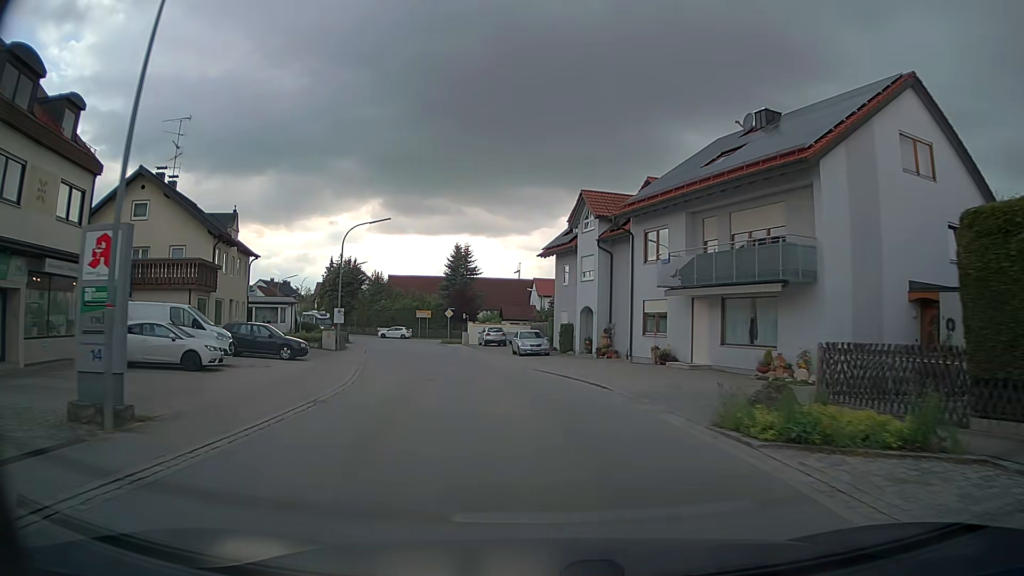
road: secondary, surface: asphalt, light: Day
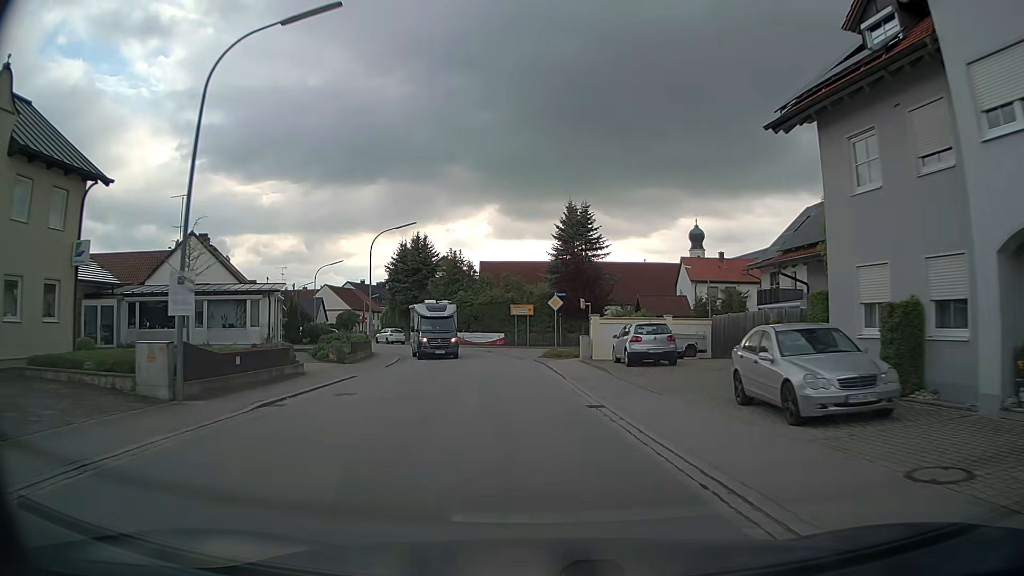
(-2.8, +28.5) m; -10°
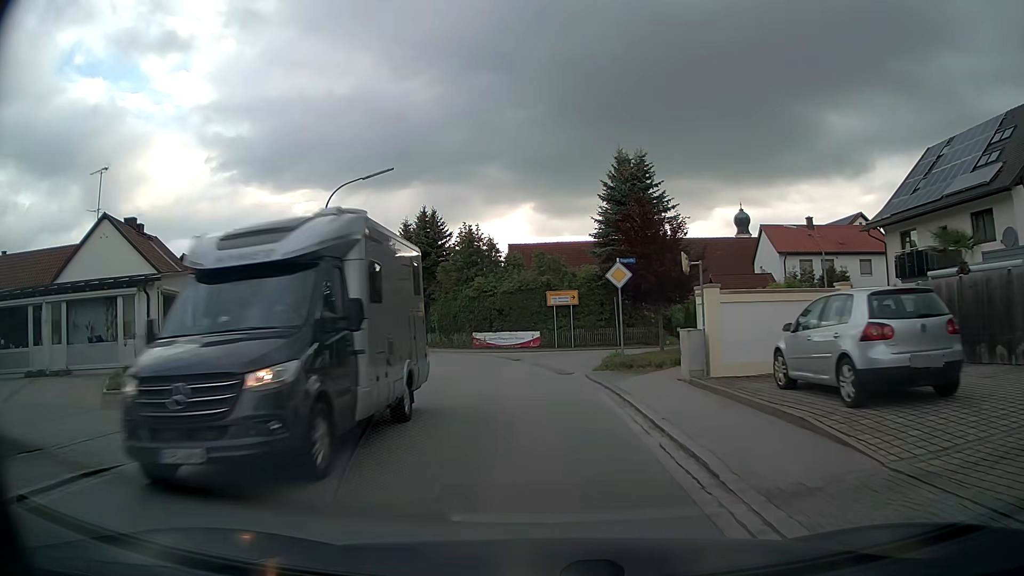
(-0.4, +14.7) m; -4°
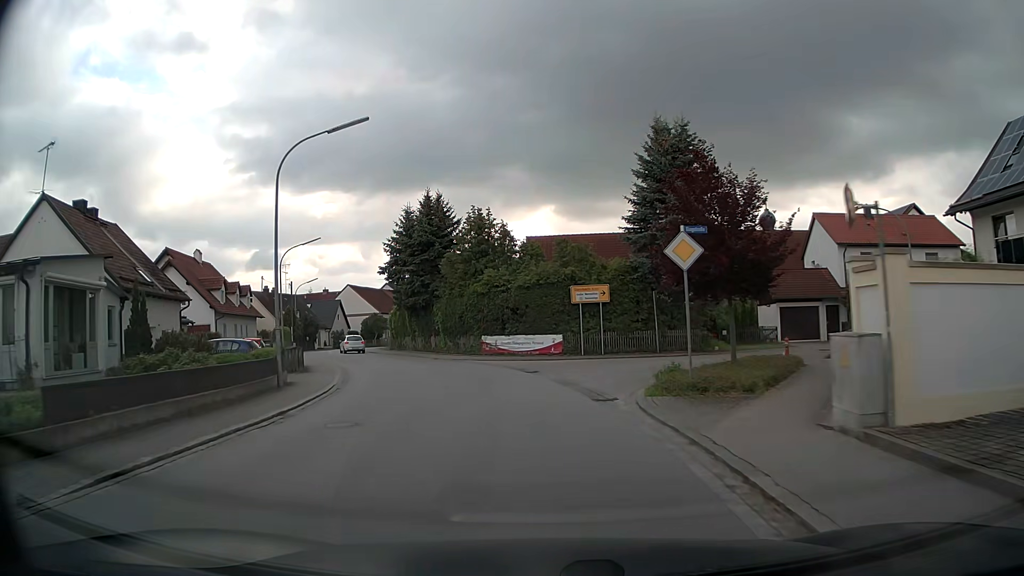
(-0.1, +7.0) m; -1°
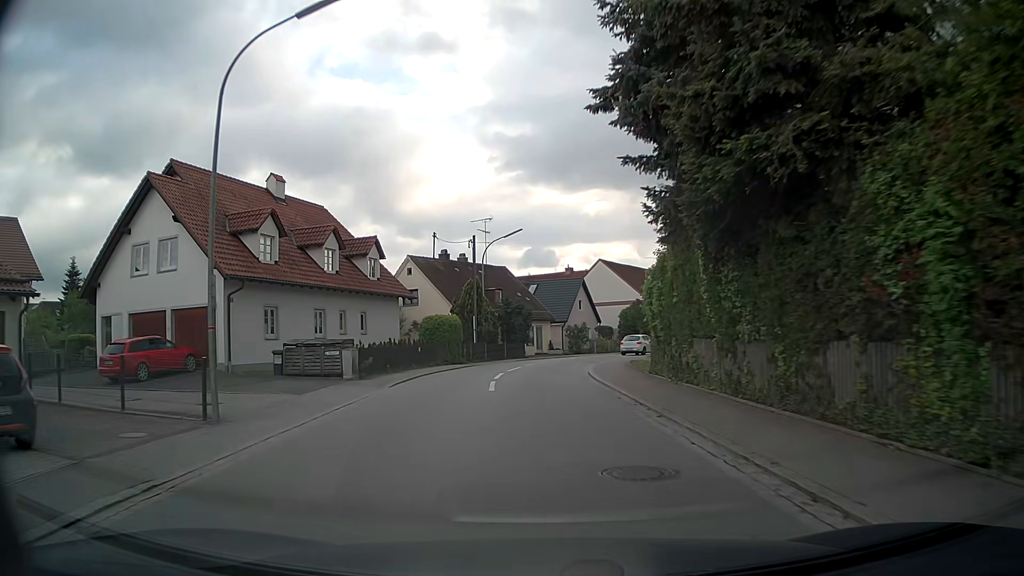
(-6.9, +33.9) m; -24°
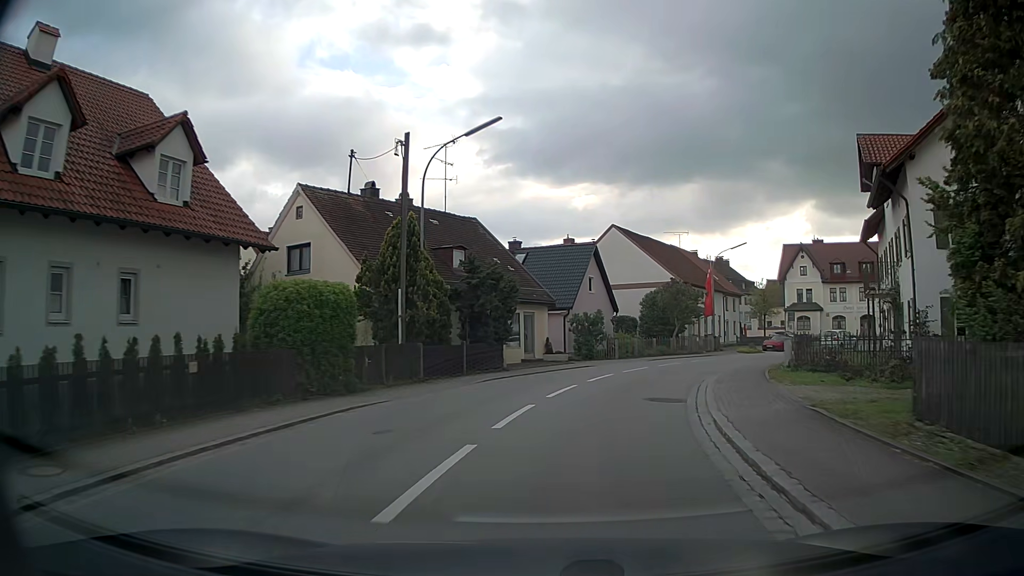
(-0.3, +20.8) m; +1°
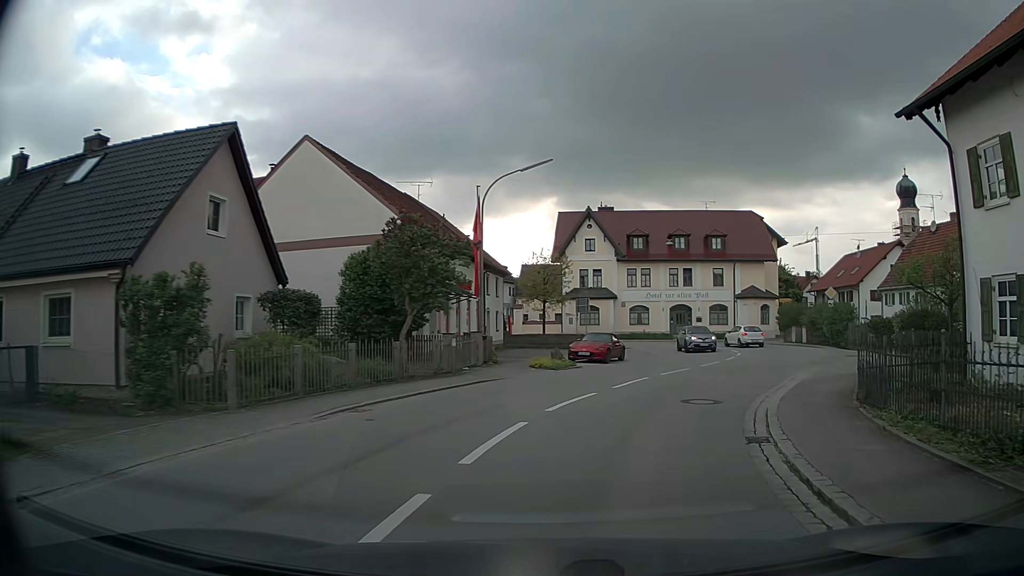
(+4.0, +23.4) m; +22°
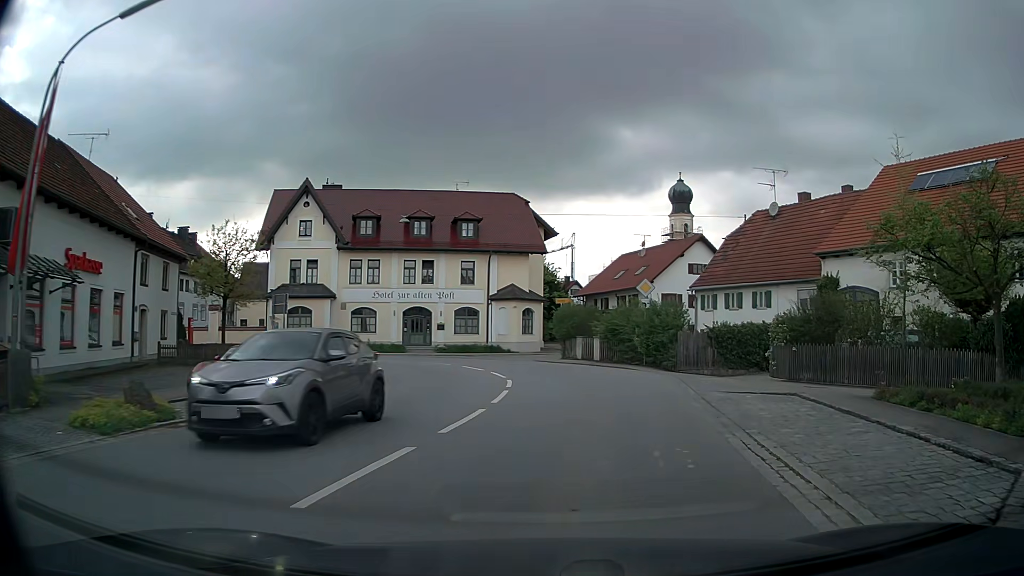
(+2.7, +14.0) m; +22°
(+1, +10) (+2, +20) (0, +30) (-6, +38) (-14, +42) (-24, +42) (-34, +39) (-43, +35) (-52, +31) (-62, +28) m
